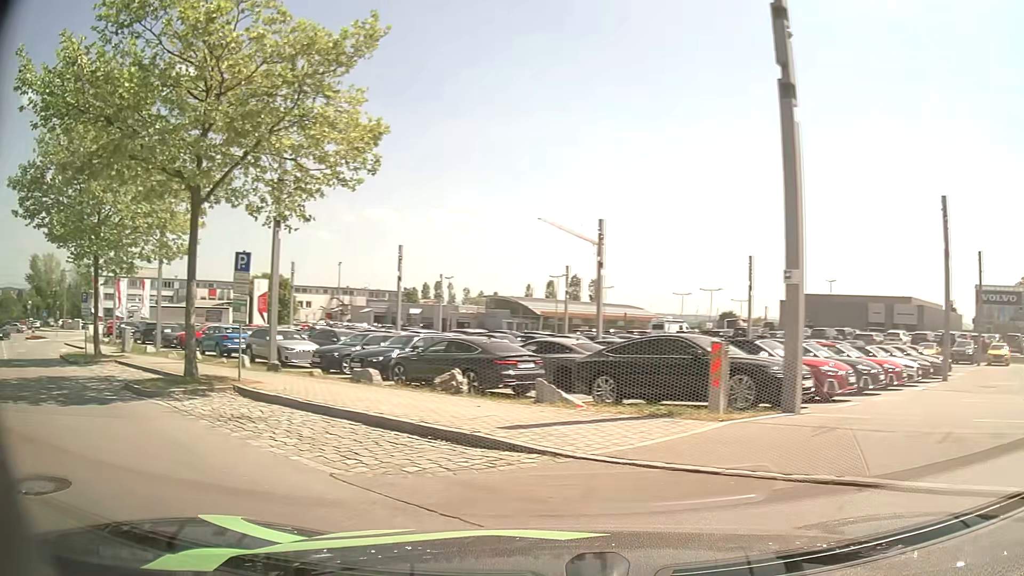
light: Day
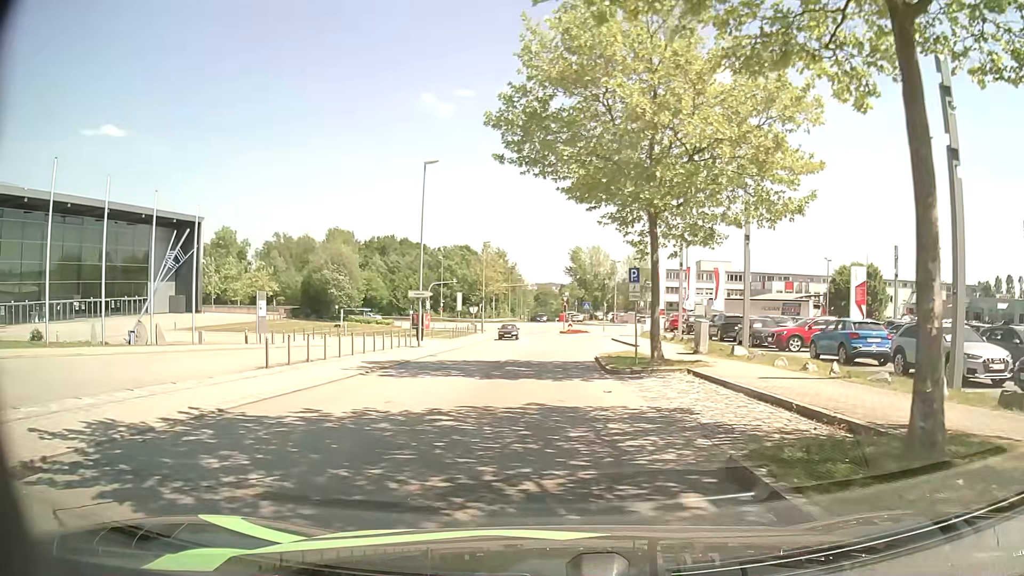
(-4.8, +8.4) m; -49°
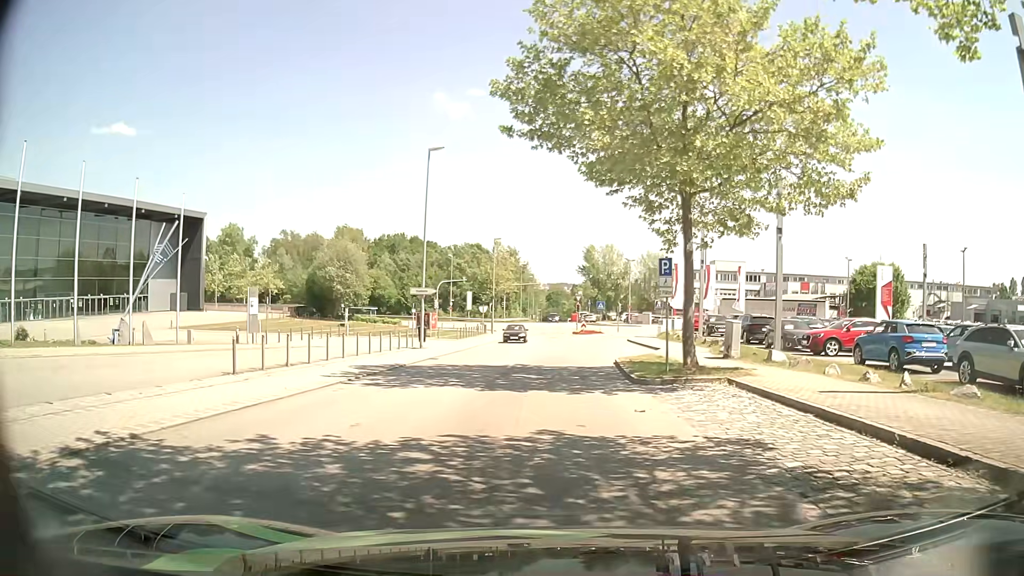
(0.0, +2.9) m; +1°
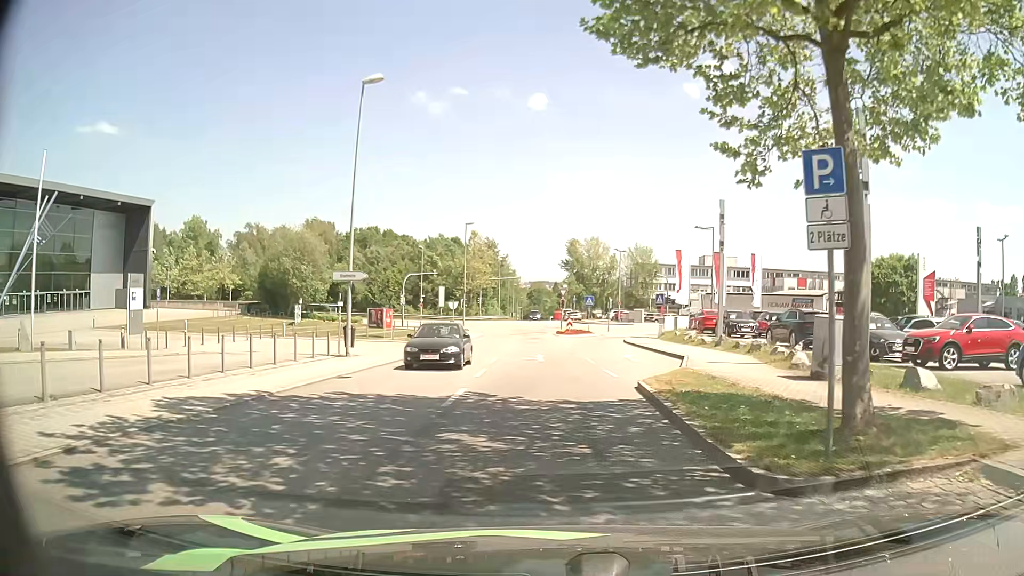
(+0.1, +10.0) m; +1°
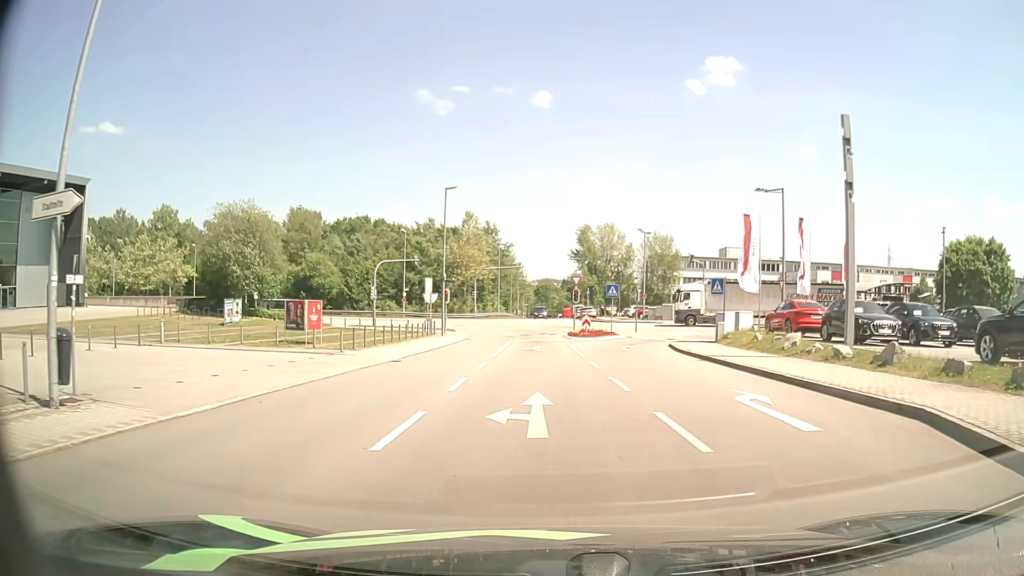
(+0.1, +16.0) m; -1°
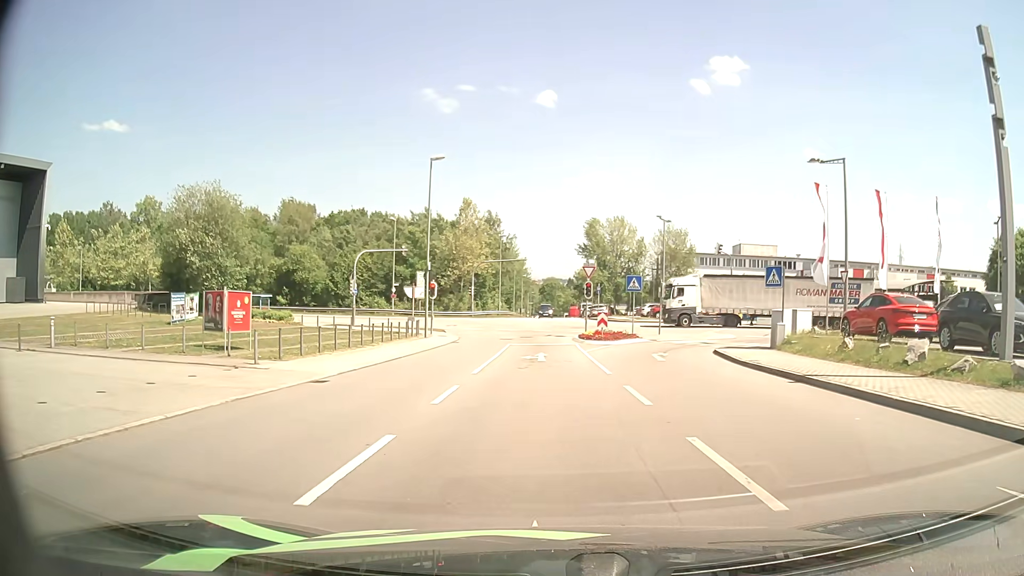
(0.0, +8.3) m; 0°
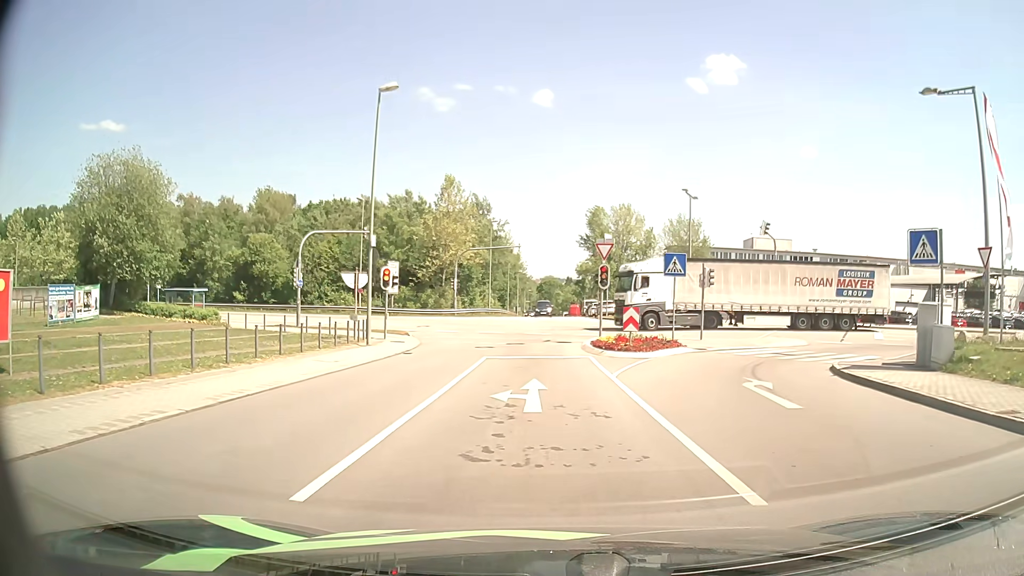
(0.0, +11.9) m; 0°
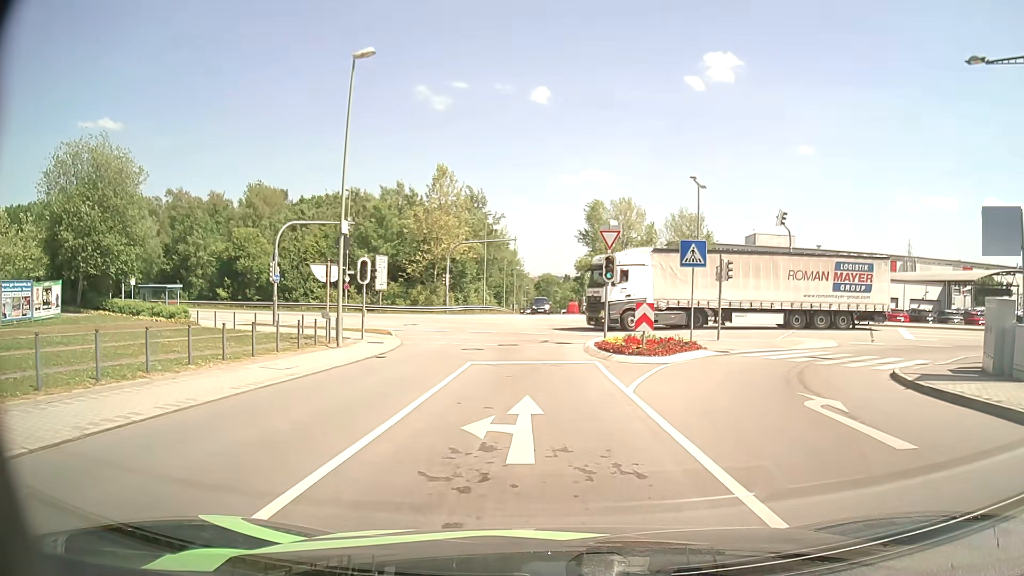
(0.0, +3.3) m; 0°
(0, +10) (0, +20) (-1, +30) (-4, +39) (-10, +47) (-19, +53) (-28, +57) (-37, +61) (-46, +64) (-56, +68) m
